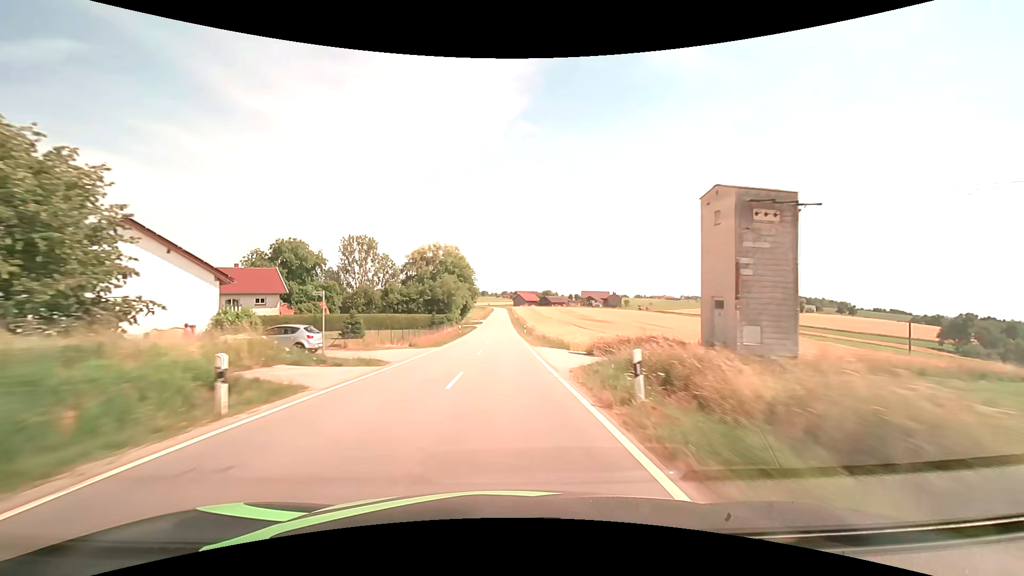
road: tertiary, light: Day
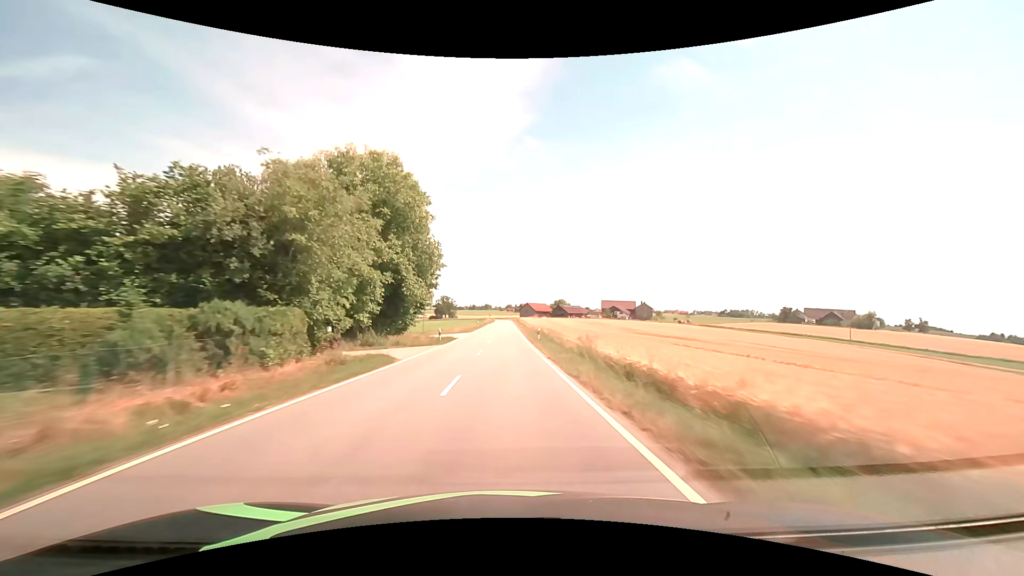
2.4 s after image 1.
(-0.6, +61.9) m; -1°
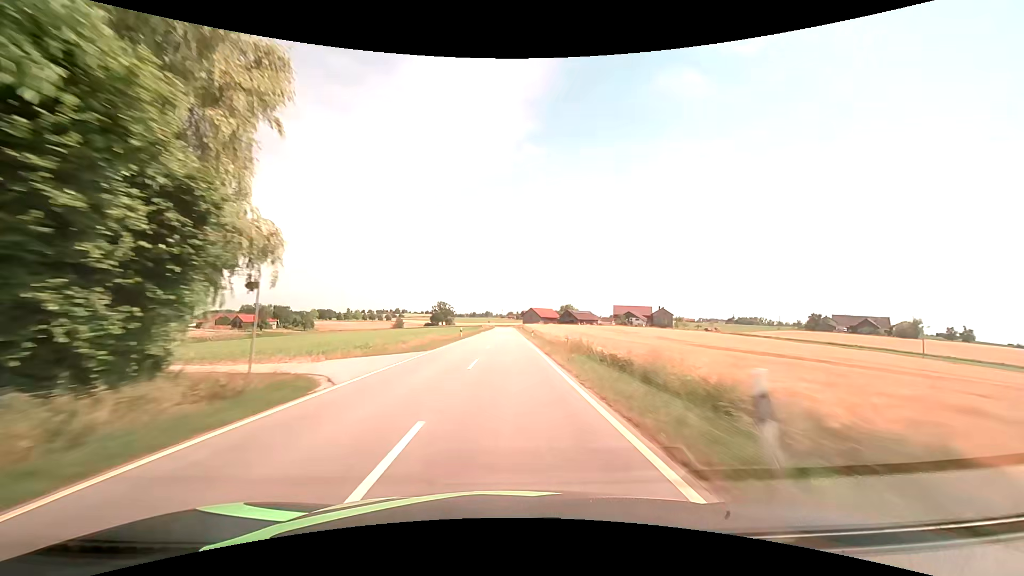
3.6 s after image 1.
(0.0, +30.9) m; 0°
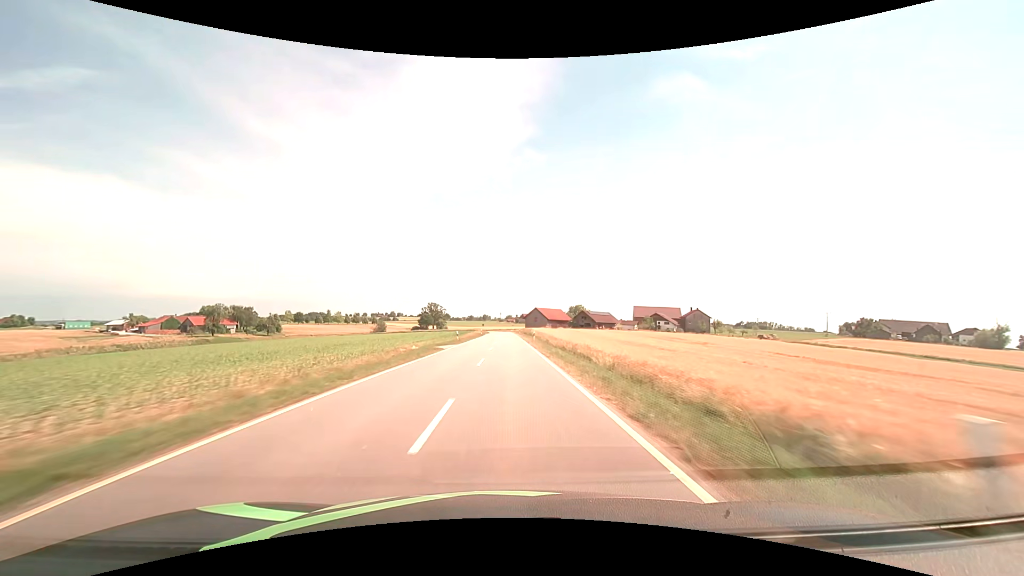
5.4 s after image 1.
(-0.2, +46.3) m; 0°
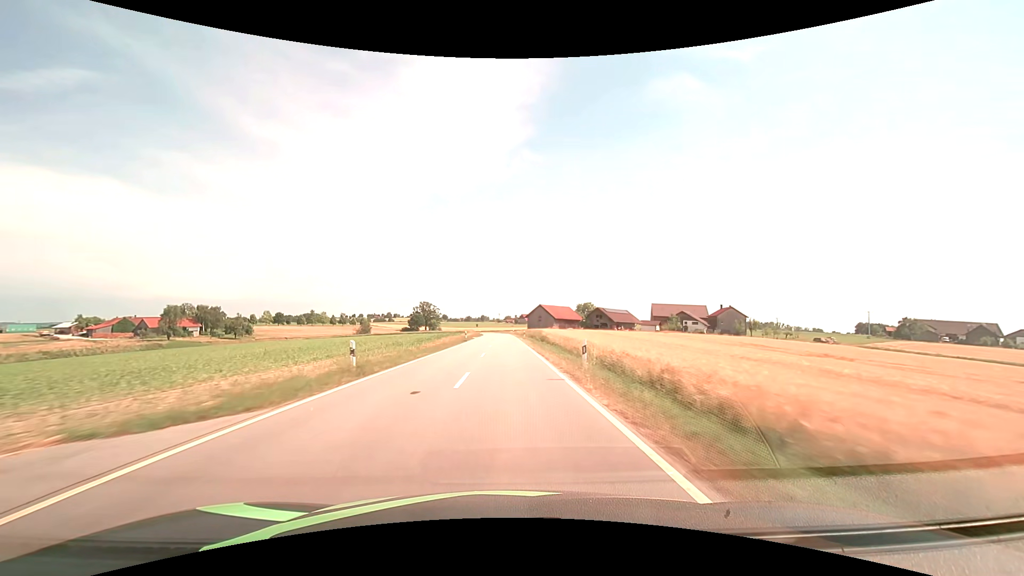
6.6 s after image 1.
(+0.2, +30.9) m; 0°
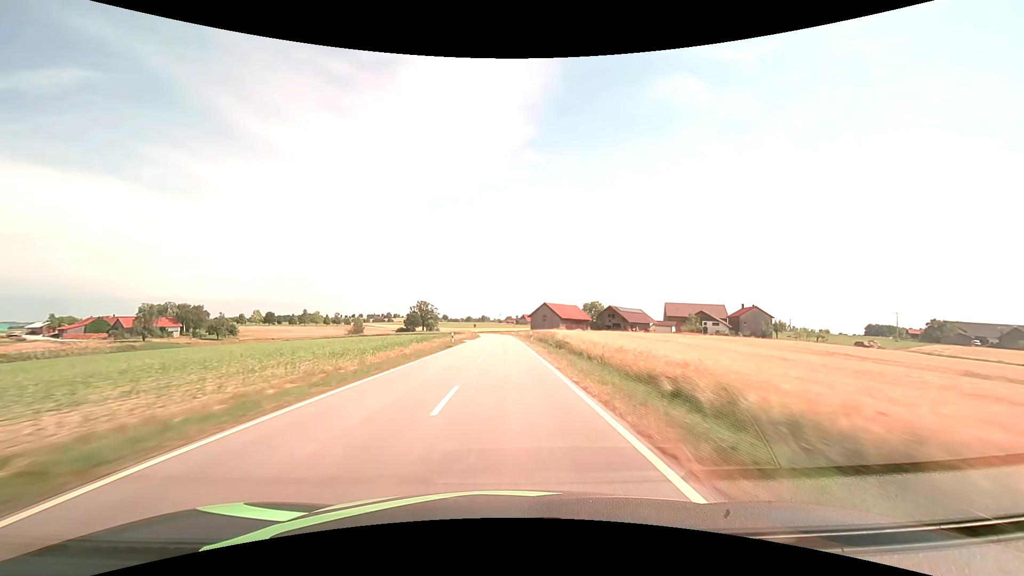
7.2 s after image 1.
(0.0, +15.5) m; 0°
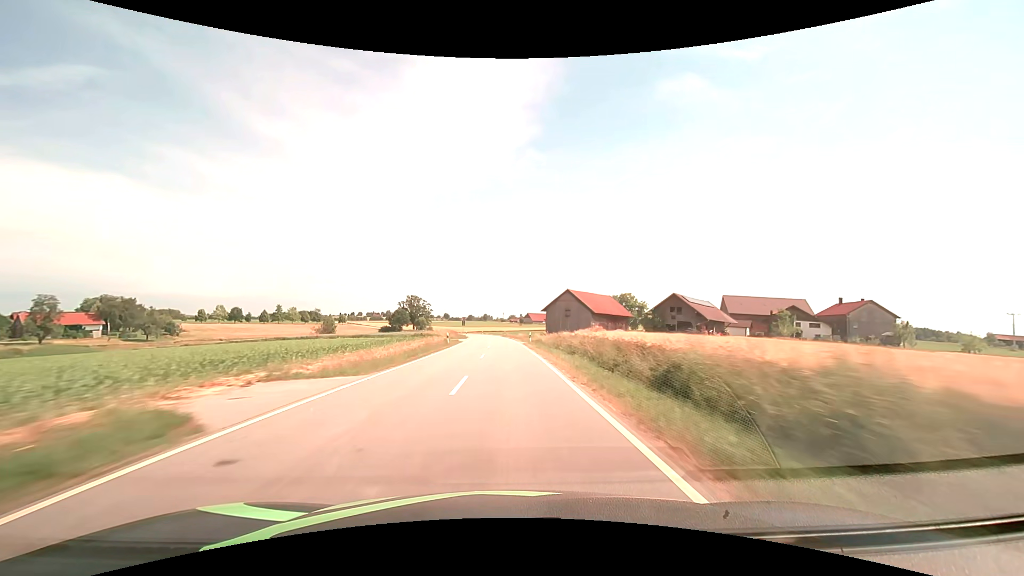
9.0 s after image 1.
(-0.1, +46.4) m; 0°
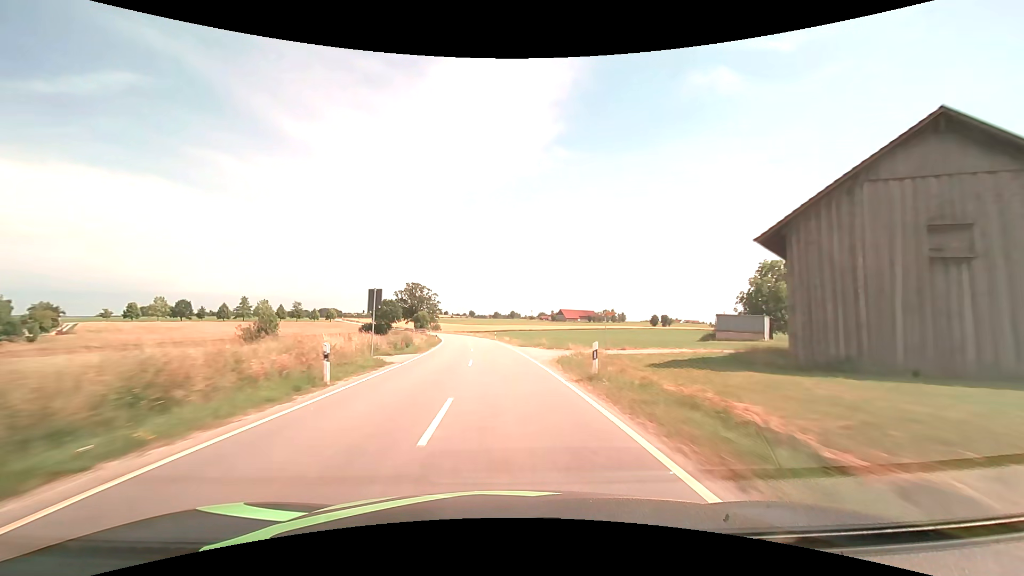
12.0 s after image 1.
(-1.9, +77.3) m; -3°
(0, +10) (0, +20) (-1, +30) (-1, +40) (-2, +50) (-4, +60) (-5, +70) (-6, +80) (-8, +90) (-10, +99) m
